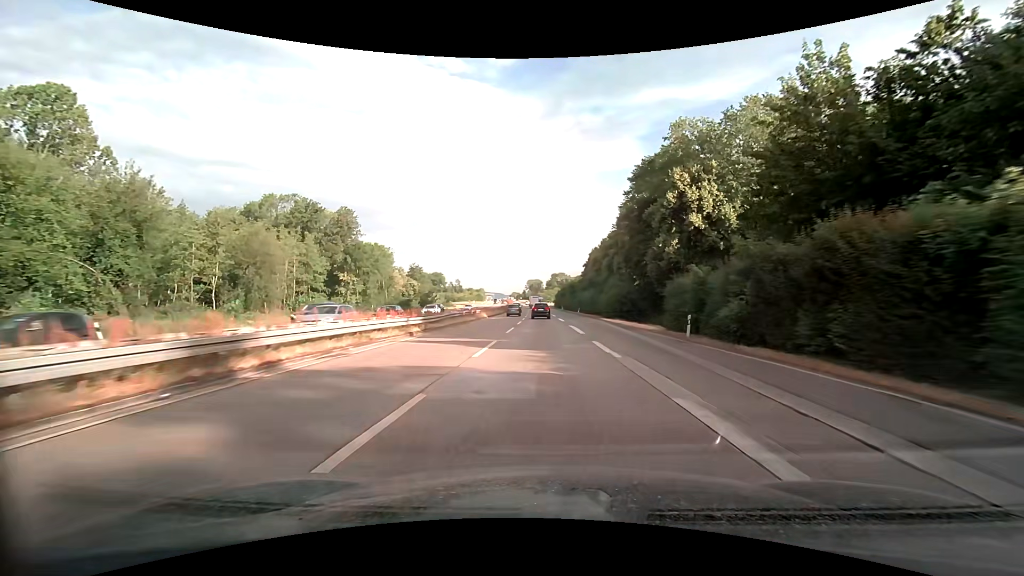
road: trunk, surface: asphalt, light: Day
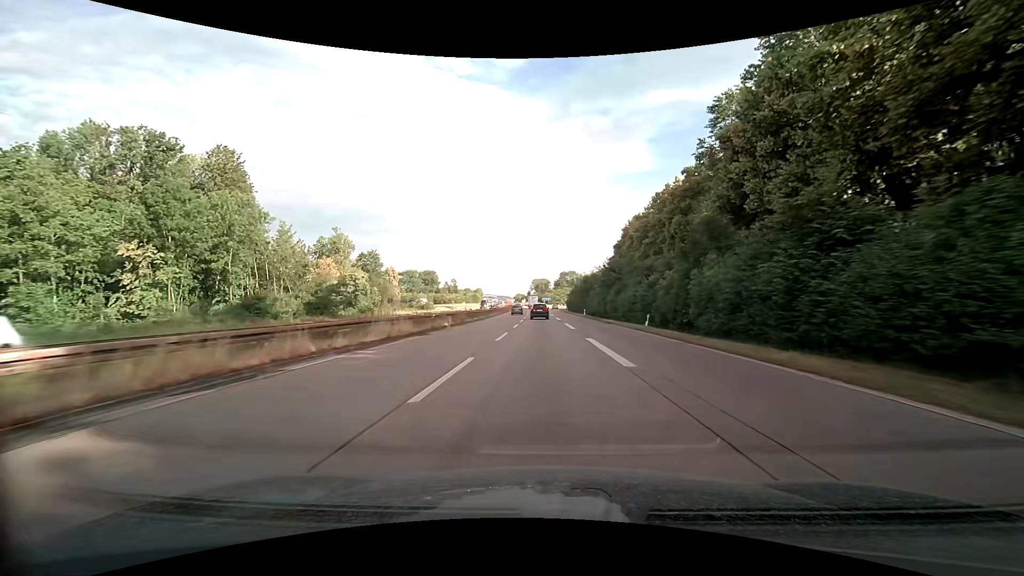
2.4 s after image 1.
(-0.4, +54.0) m; -1°
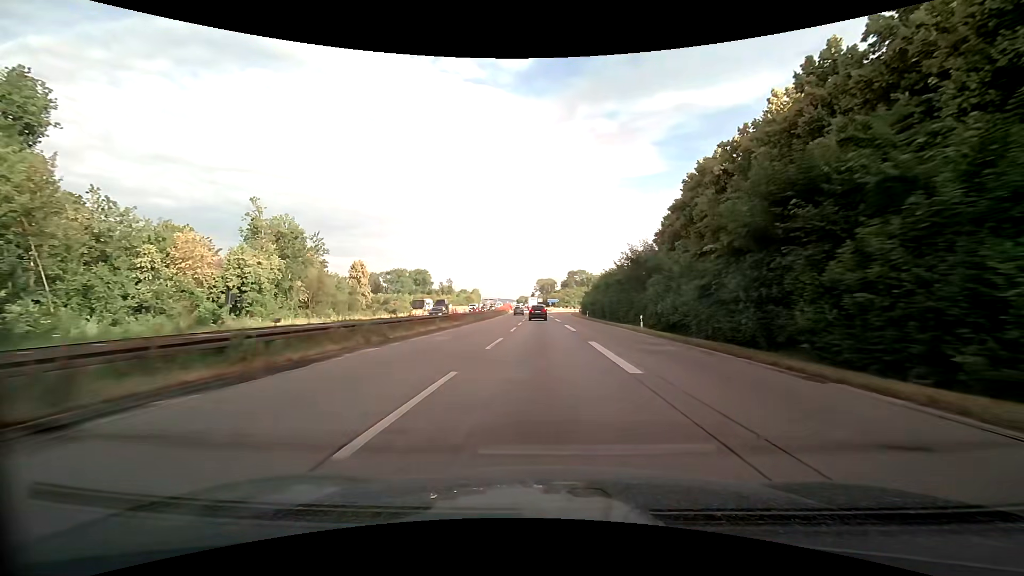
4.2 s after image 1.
(-0.1, +40.8) m; 0°
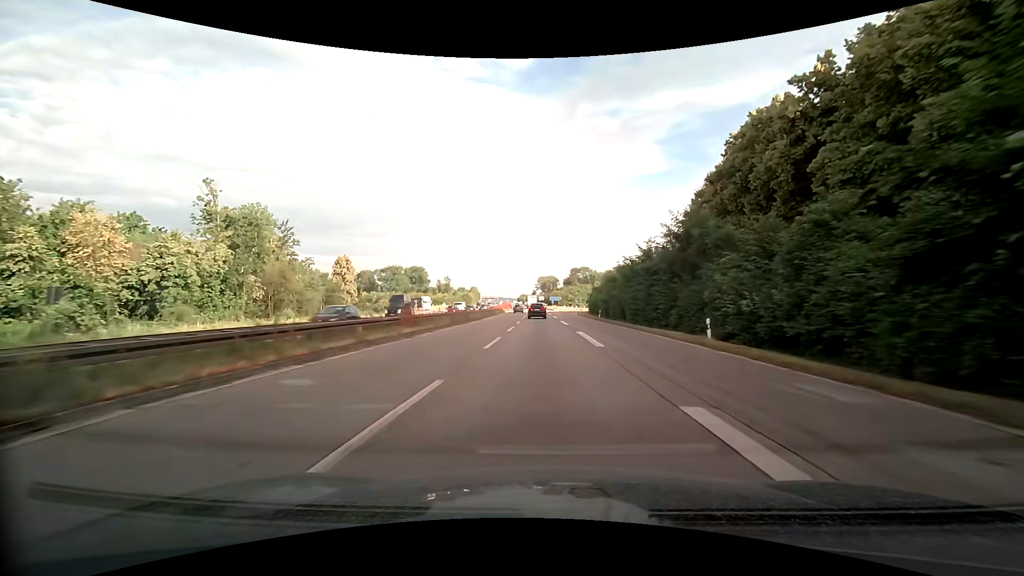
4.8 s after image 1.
(0.0, +13.7) m; 0°
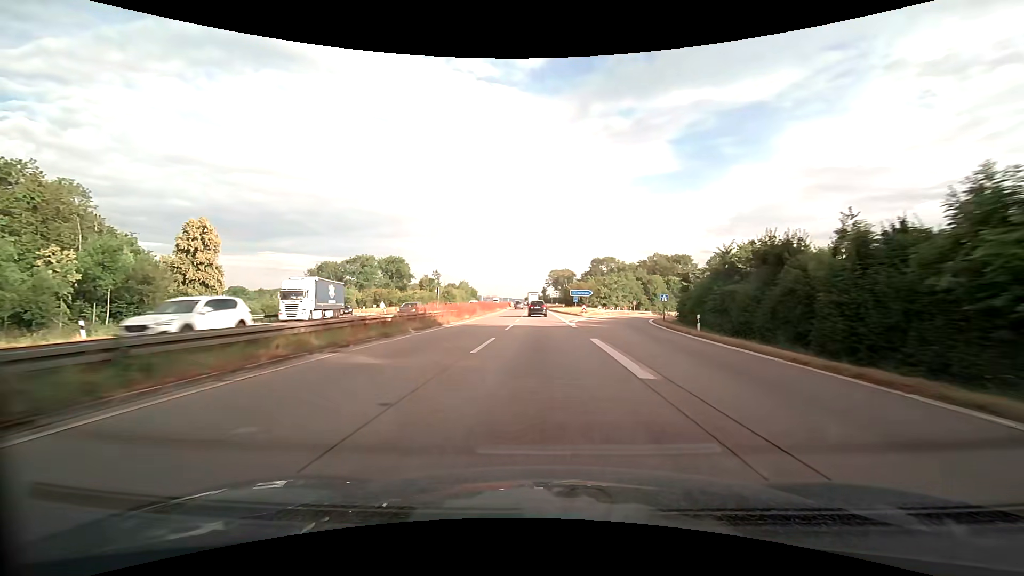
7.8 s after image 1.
(-0.7, +68.3) m; -1°
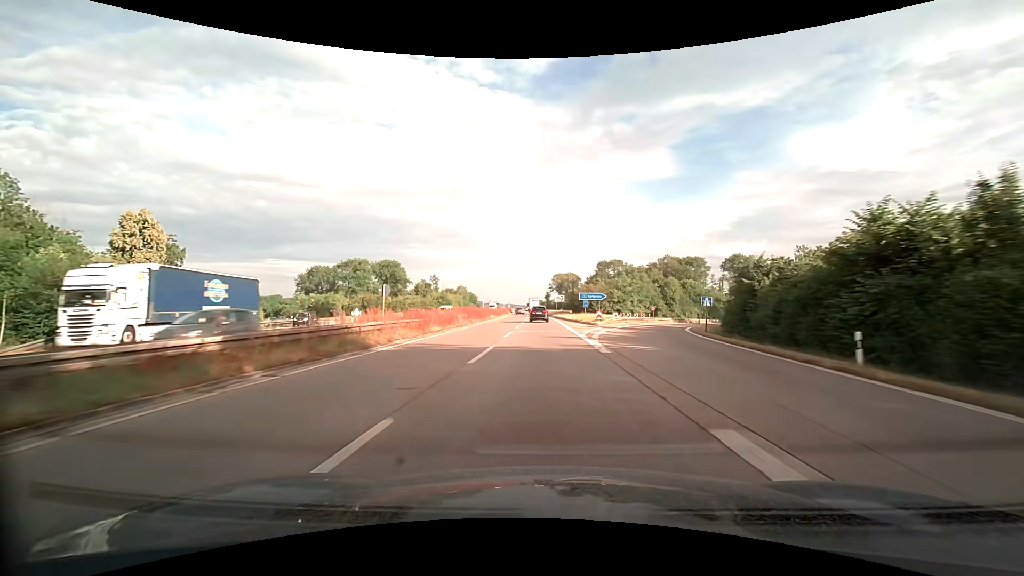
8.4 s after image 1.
(0.0, +13.5) m; 0°
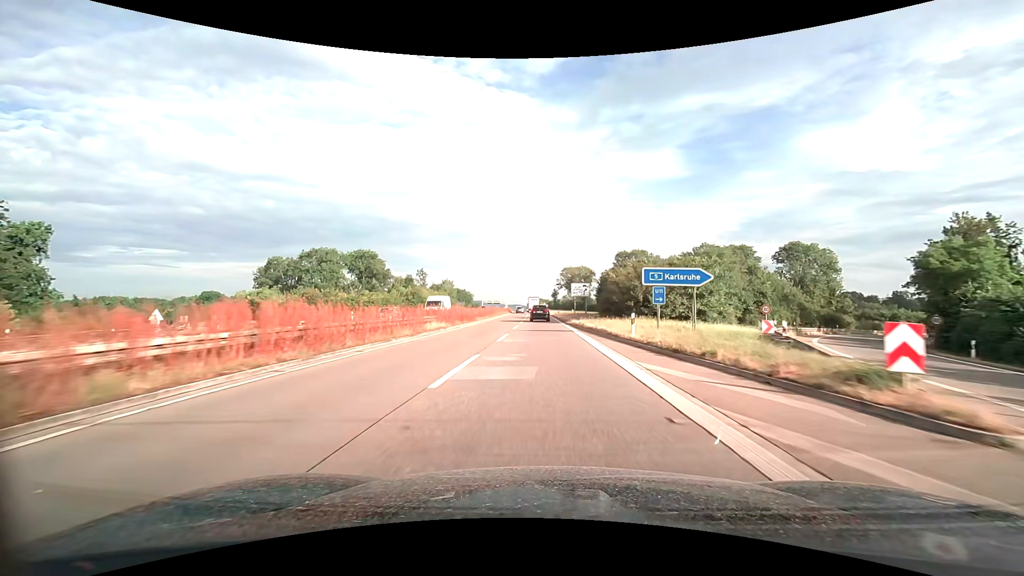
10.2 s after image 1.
(-0.2, +39.8) m; -1°
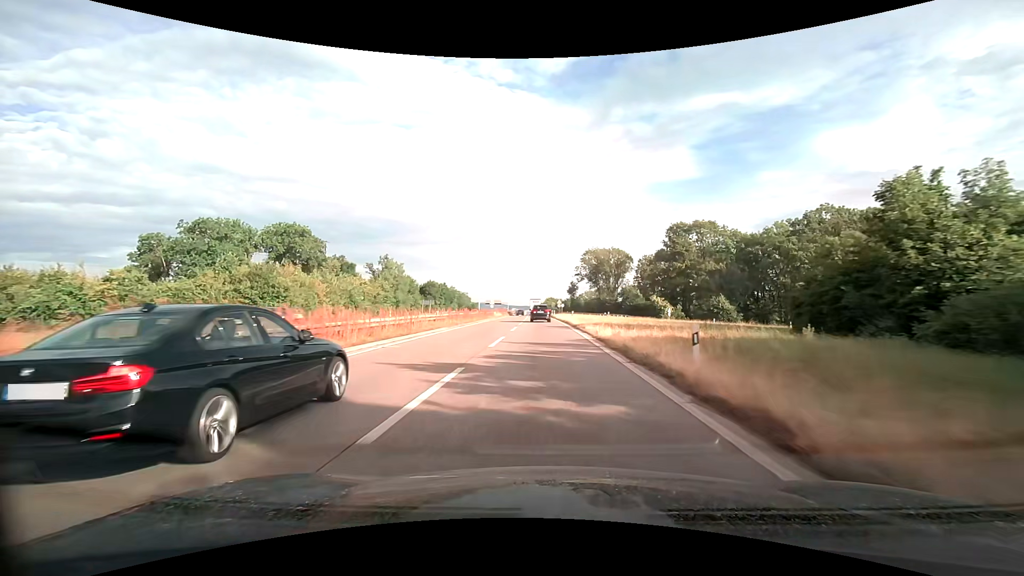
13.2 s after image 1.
(-0.6, +64.2) m; -1°
(0, +10) (0, +20) (0, +30) (0, +40) (-1, +50) (-1, +60) (-1, +70) (-1, +80) (-2, +90) (-2, +100) m
